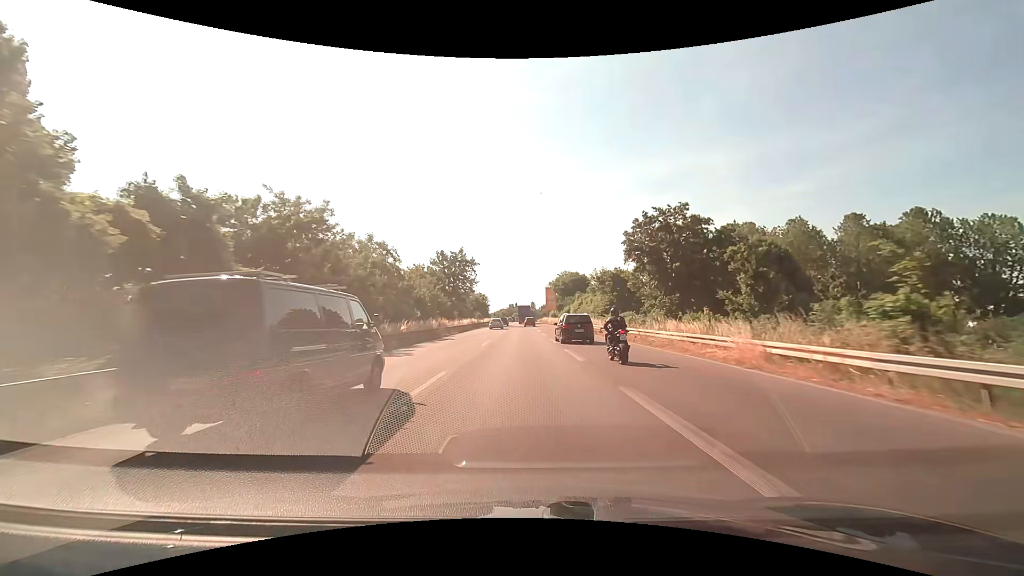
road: trunk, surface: asphalt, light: Day
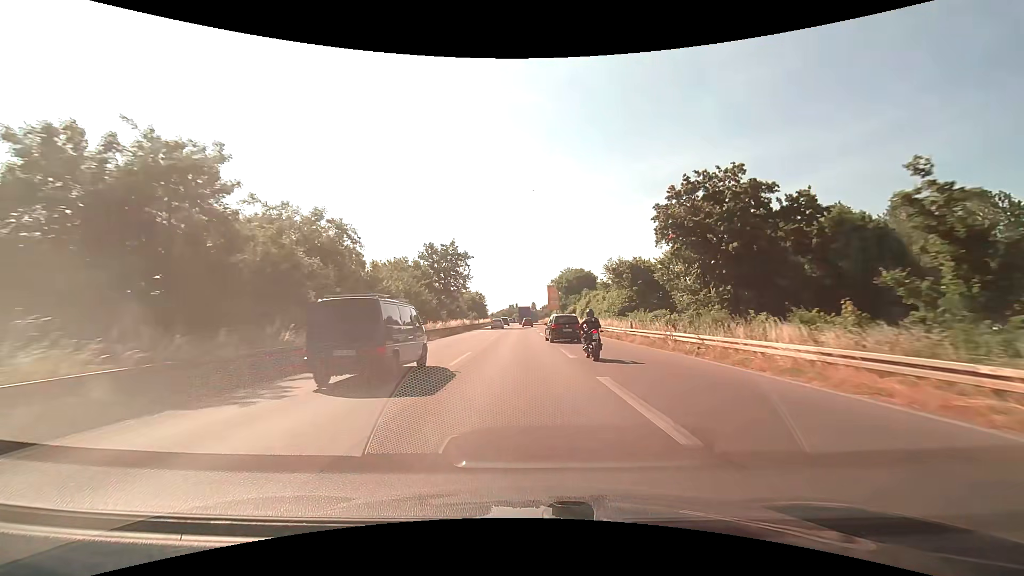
(0.0, +10.3) m; 0°
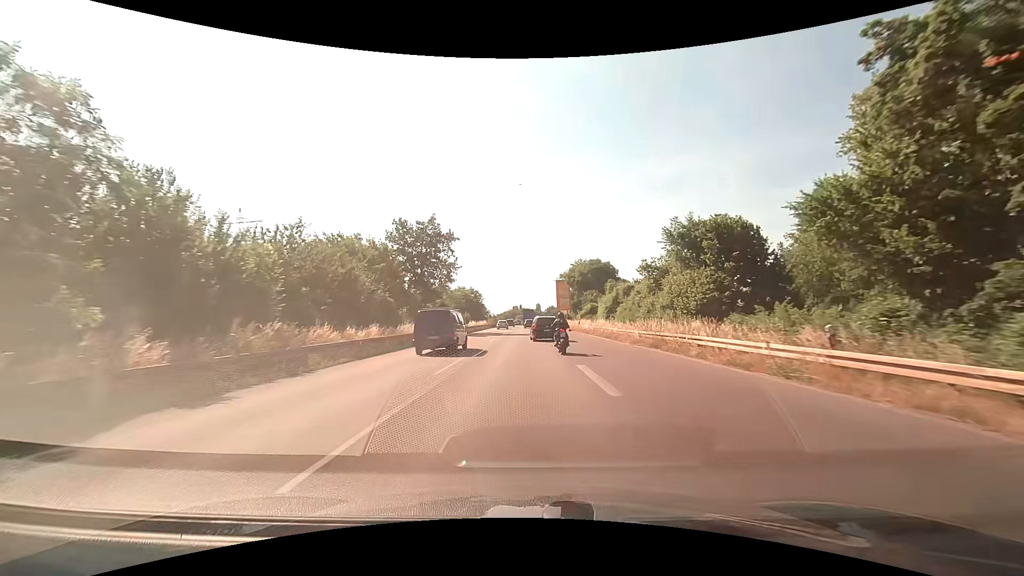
(-0.1, +20.4) m; 0°
(0, +10) (0, +20) (0, +30) (0, +40) (-1, +50) (-1, +60) (-1, +70) (-1, +80) (-1, +90) (-1, +100) m
